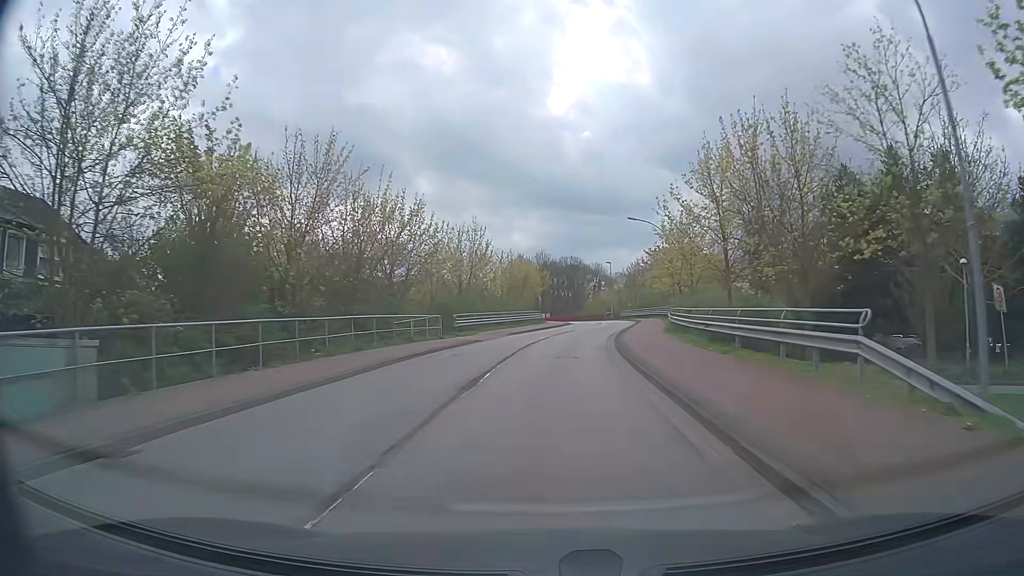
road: tertiary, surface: asphalt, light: Day
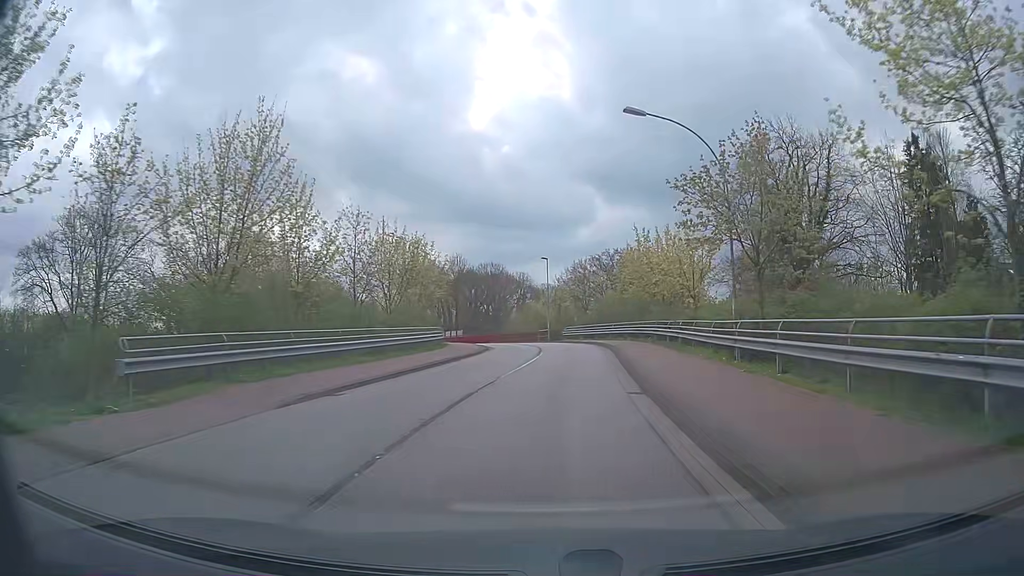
(+1.3, +28.6) m; +7°
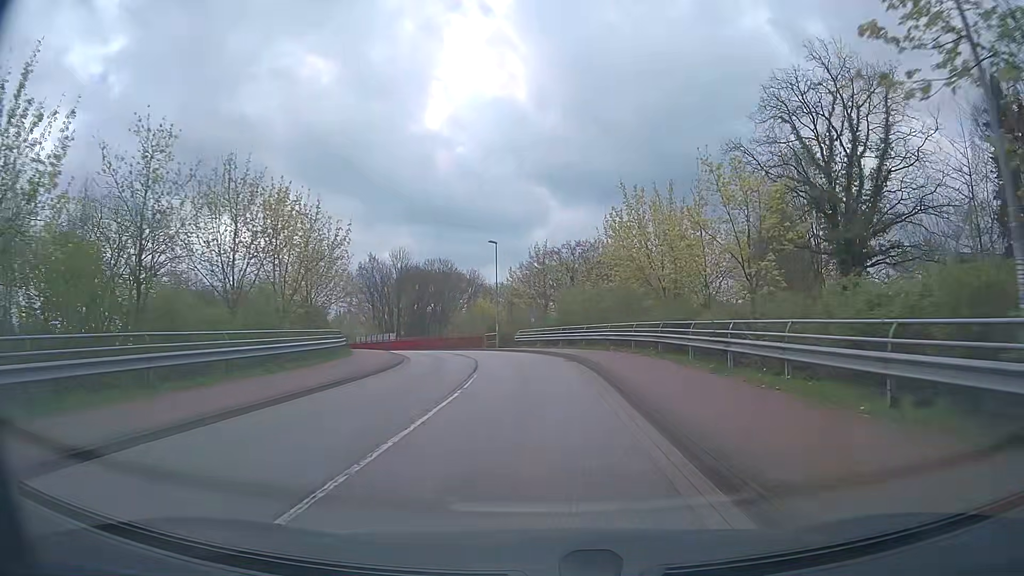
(+0.5, +14.4) m; +4°
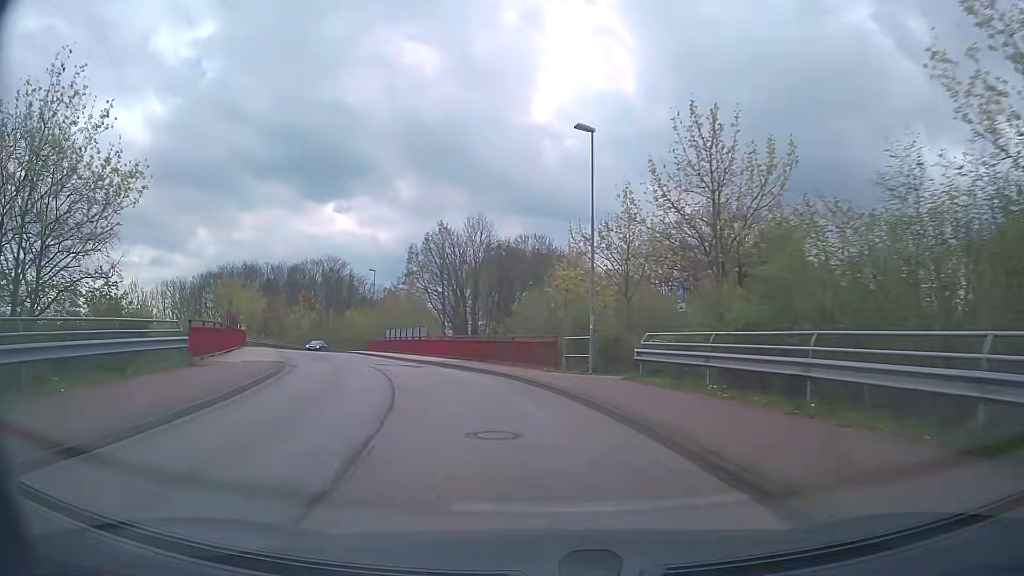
(-1.1, +29.4) m; -9°
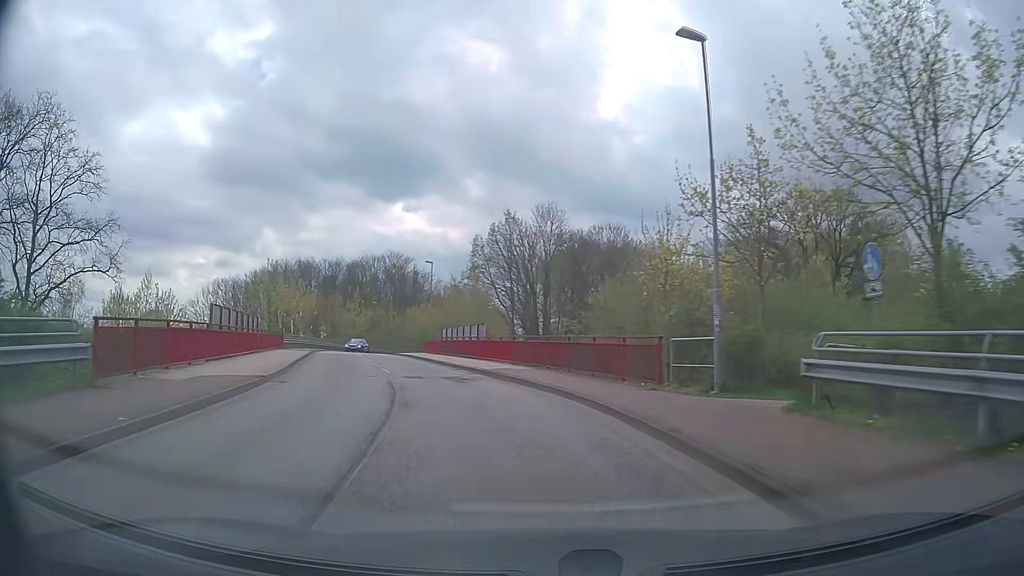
(-0.4, +7.5) m; -5°
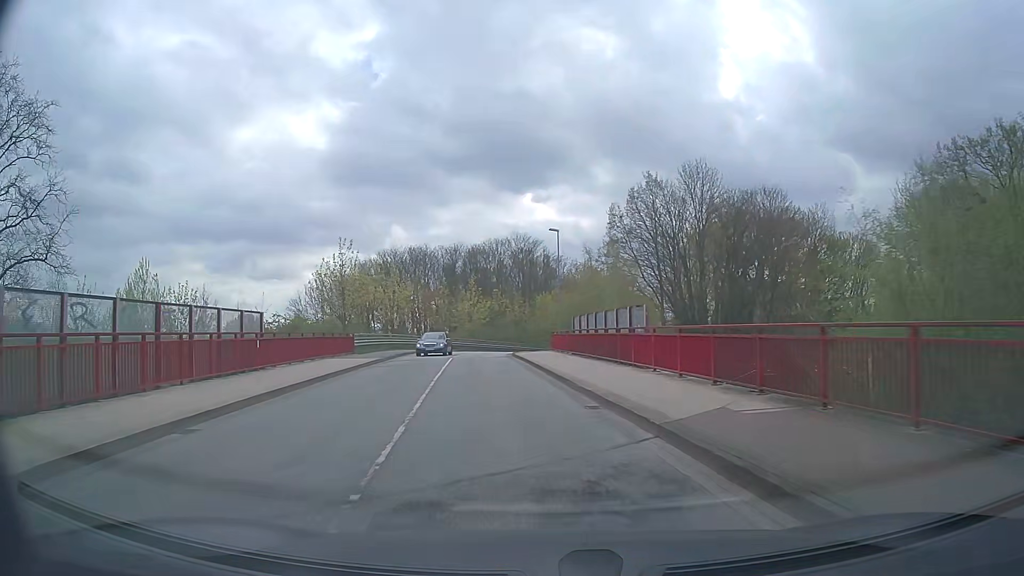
(-1.9, +14.9) m; -13°
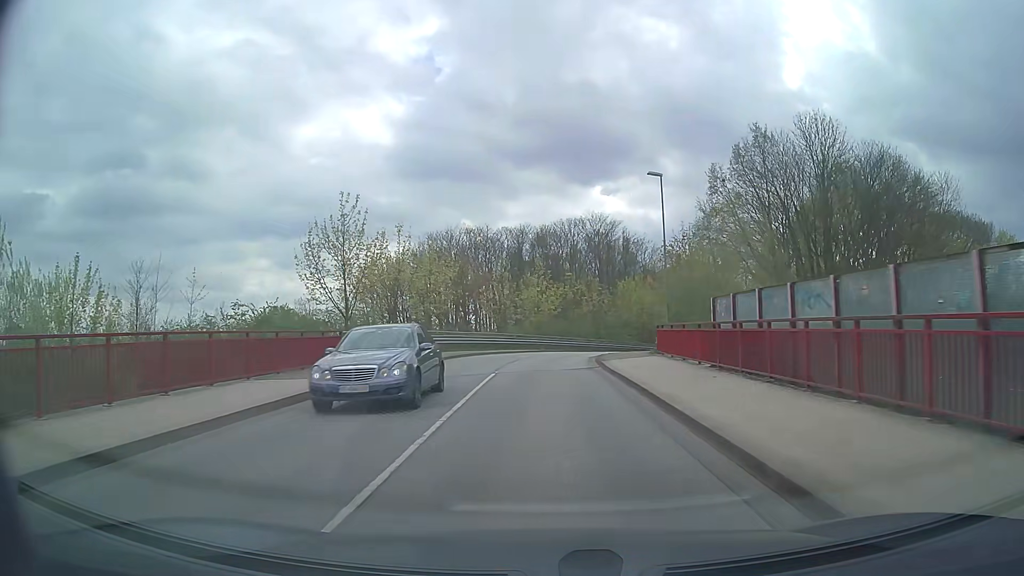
(-1.1, +15.3) m; -7°
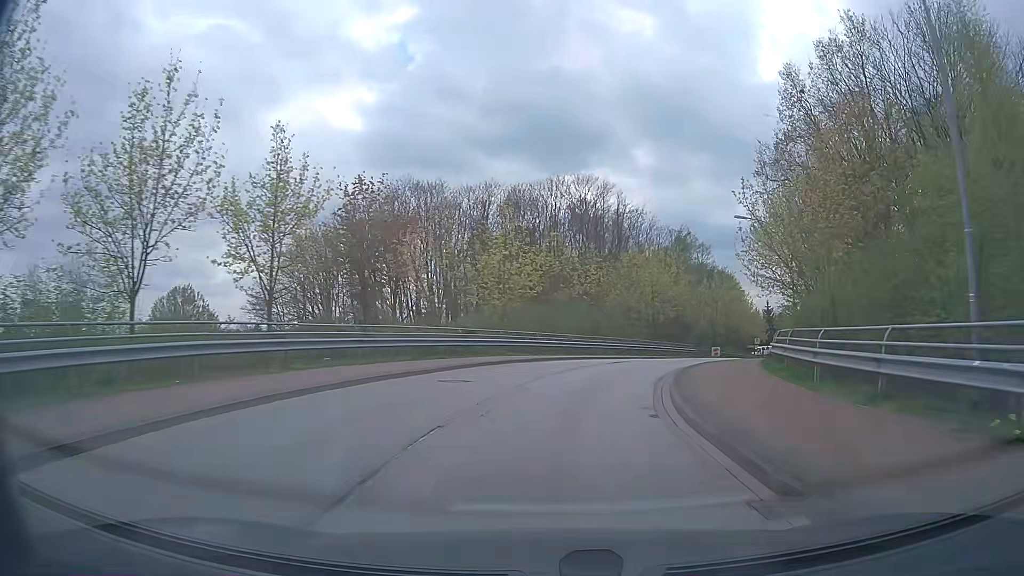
(+0.1, +23.3) m; +2°
(0, +10) (+2, +20) (+5, +29) (+9, +38) (+14, +47) (+19, +56) (+24, +65) (+29, +73) (+33, +82) (+38, +91) m
